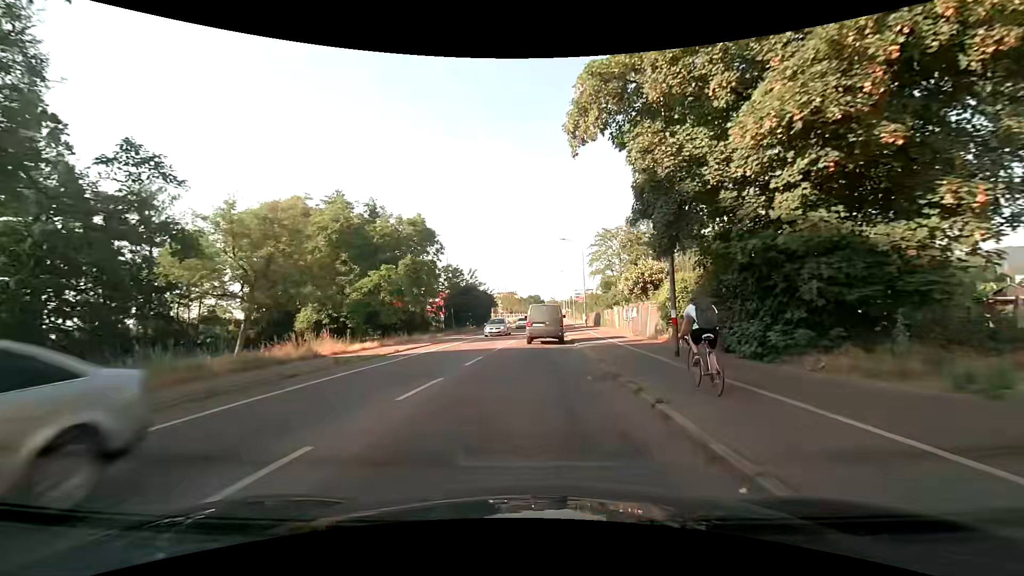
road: secondary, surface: asphalt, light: Day
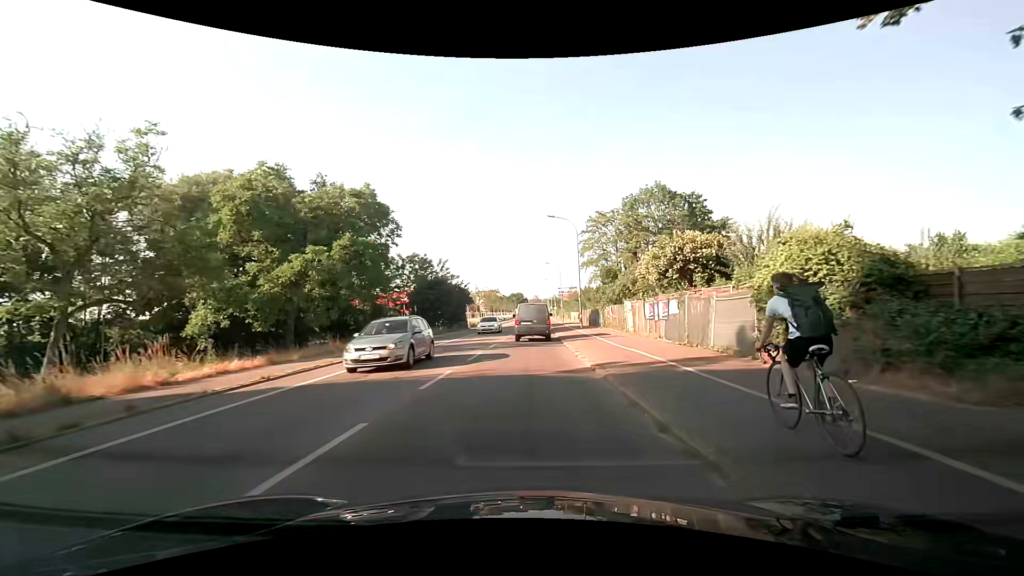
(+0.1, +10.9) m; 0°
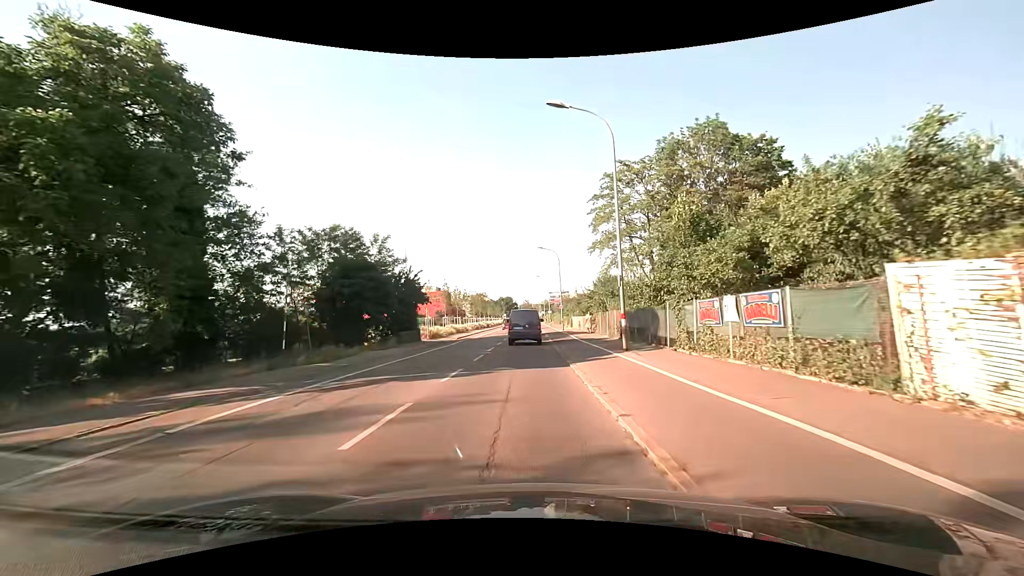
(+1.0, +21.9) m; +3°
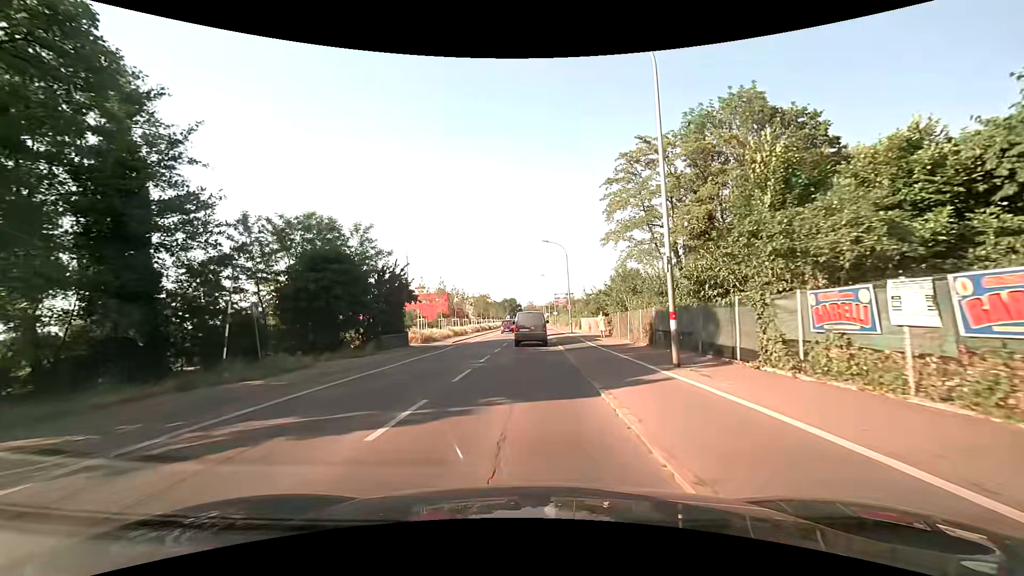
(0.0, +5.6) m; -1°
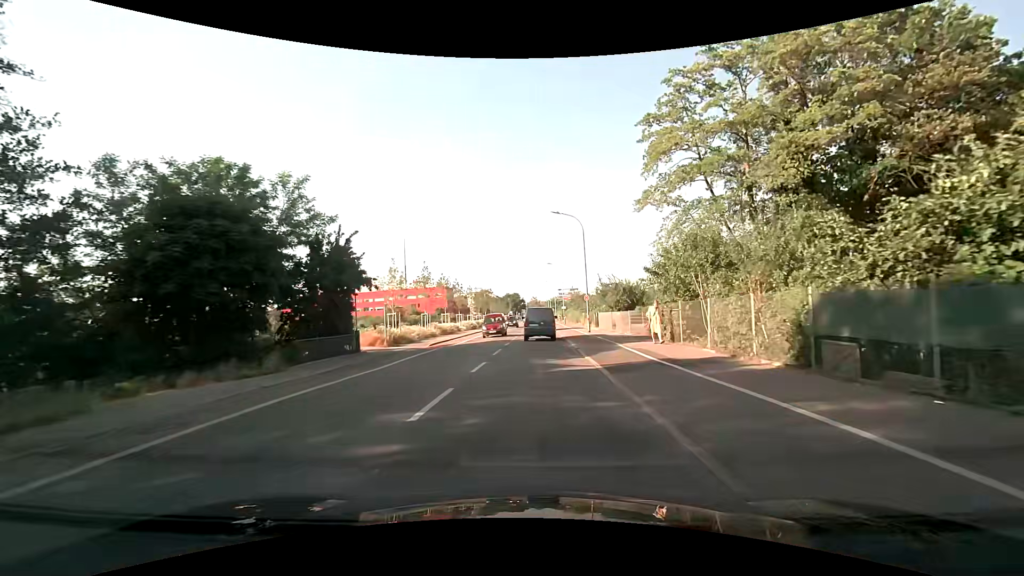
(-0.1, +11.3) m; 0°
(0, +10) (0, +20) (+1, +30) (+1, +40) (+1, +50) (+1, +60) (+1, +70) (+2, +80) (+2, +90) (+2, +100) m
